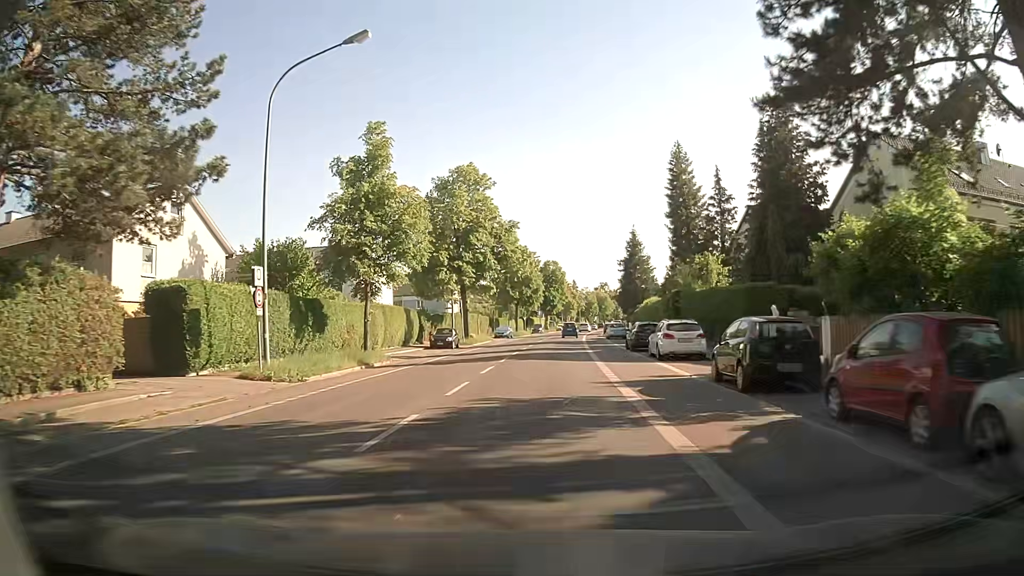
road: secondary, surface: asphalt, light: Day
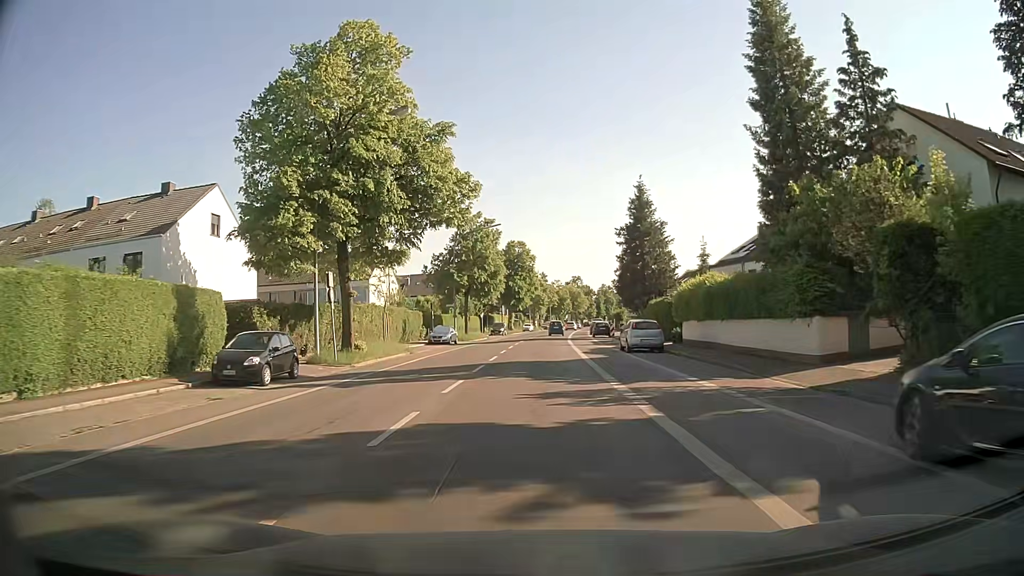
(+0.5, +29.3) m; +3°
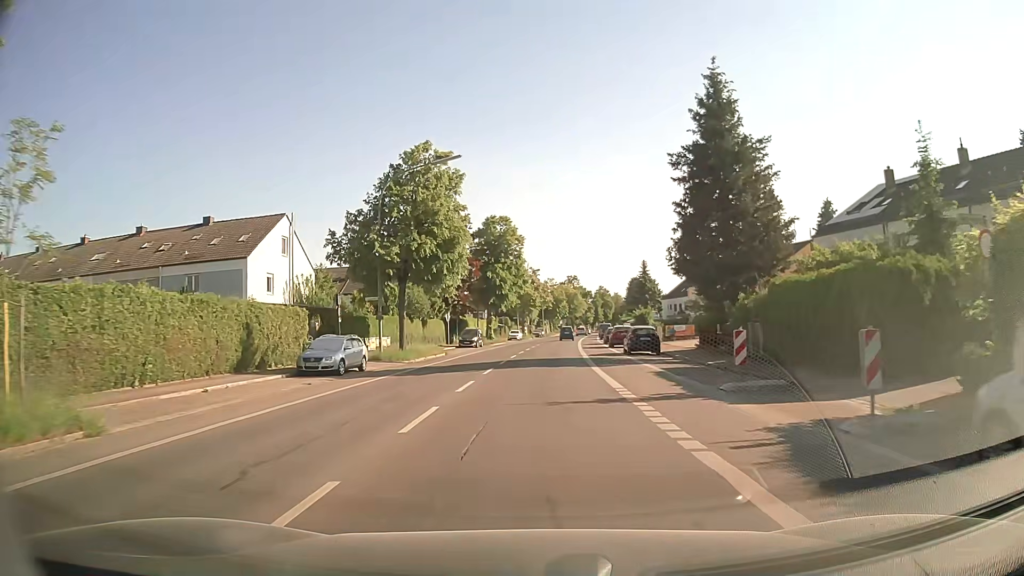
(+0.2, +28.4) m; +1°
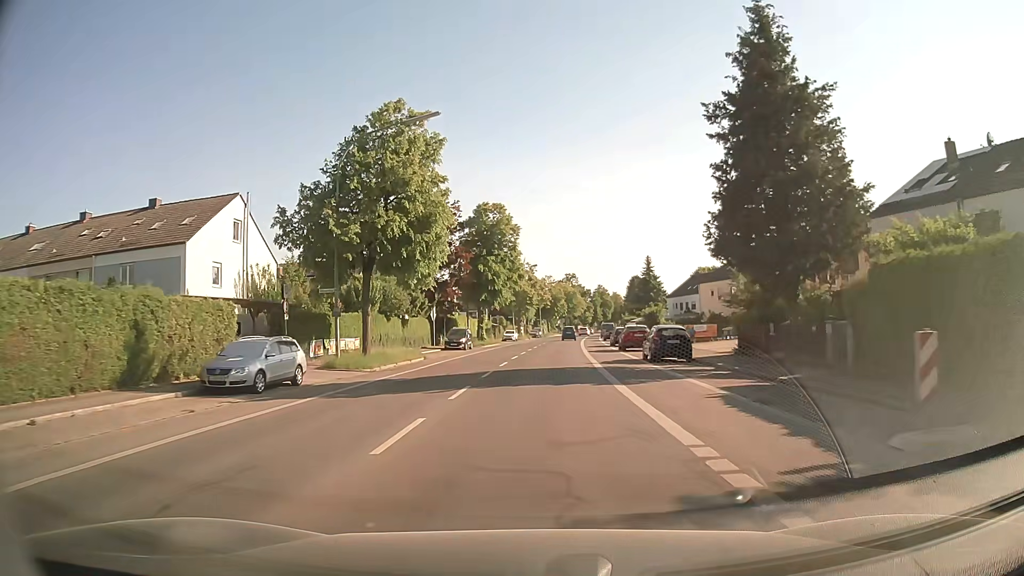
(0.0, +7.7) m; 0°
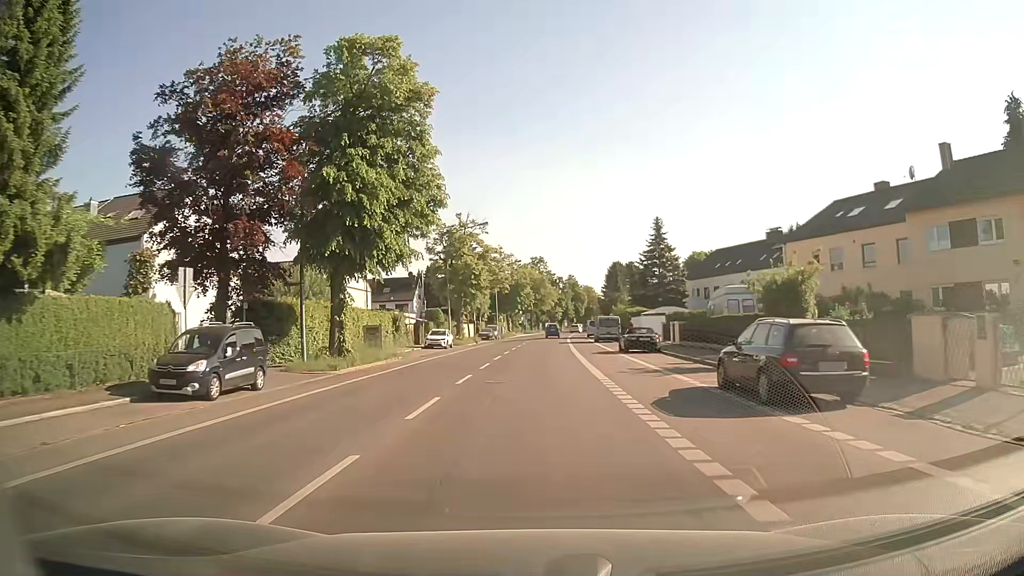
(+1.1, +38.8) m; +3°
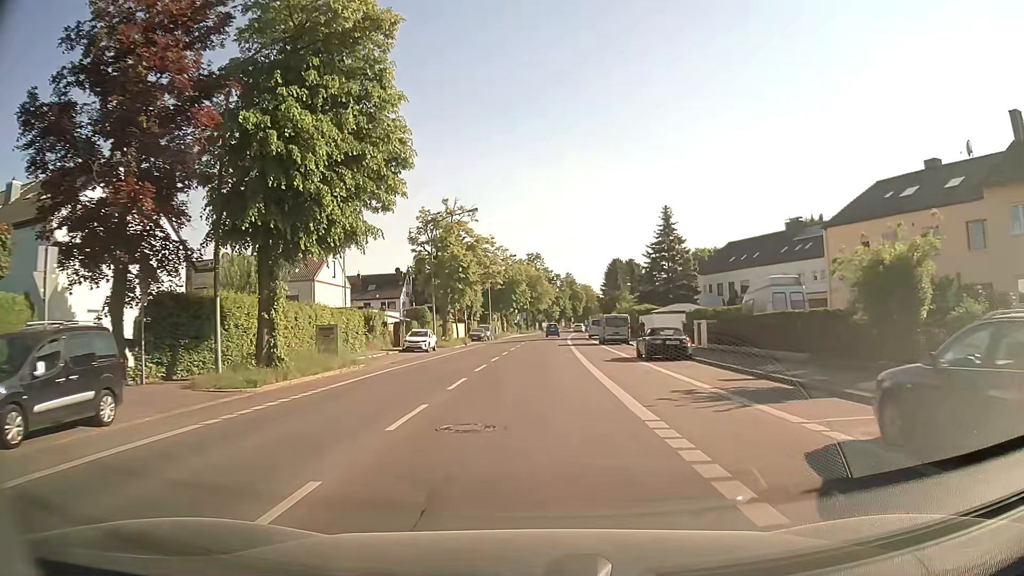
(+0.1, +7.2) m; 0°
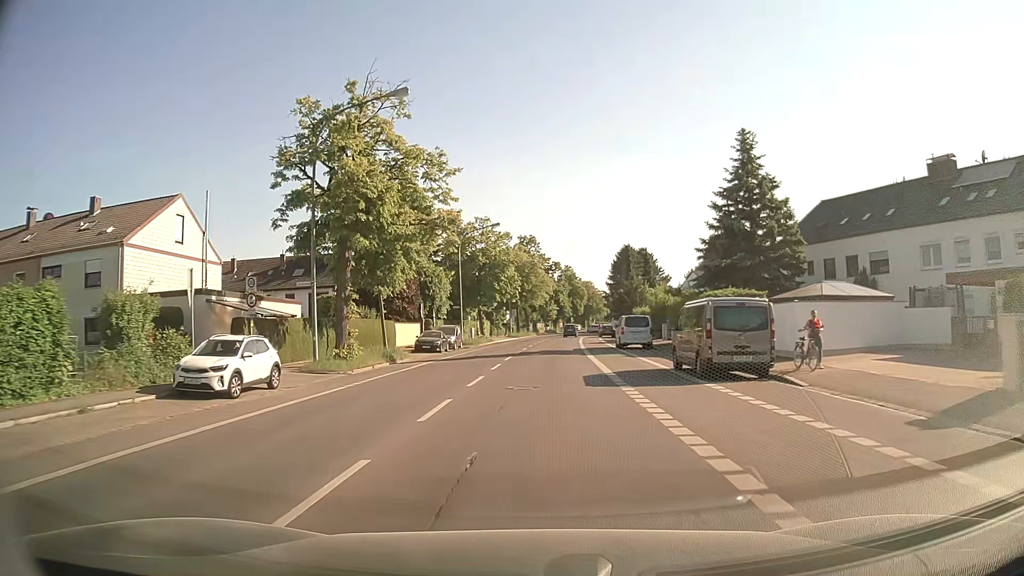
(+0.4, +28.7) m; 0°
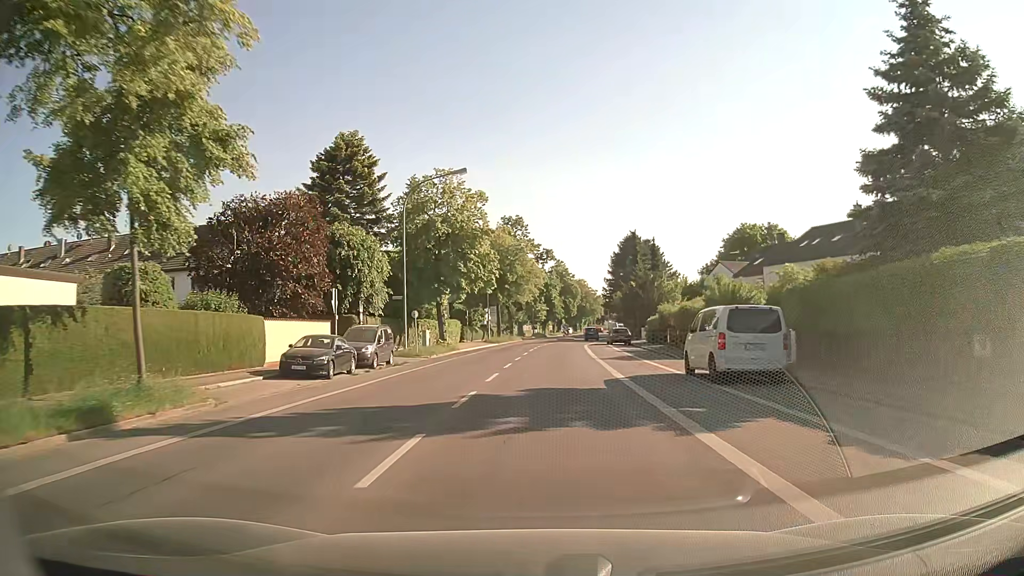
(+0.3, +22.2) m; +2°
(0, +10) (0, +20) (+1, +30) (+2, +40) (+2, +50) (+3, +60) (+5, +70) (+6, +80) (+7, +90) (+8, +100) m
